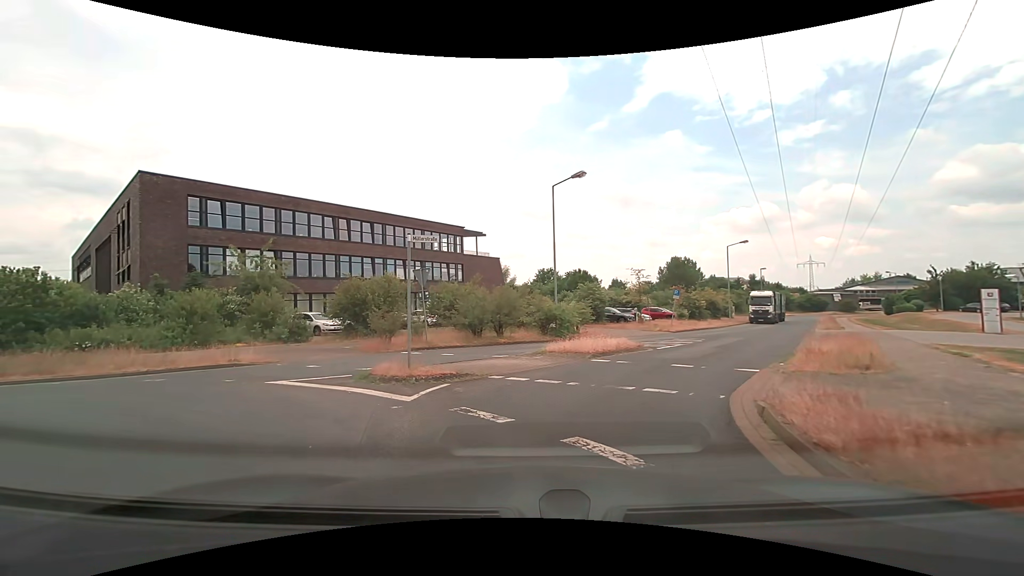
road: residential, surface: asphalt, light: Day
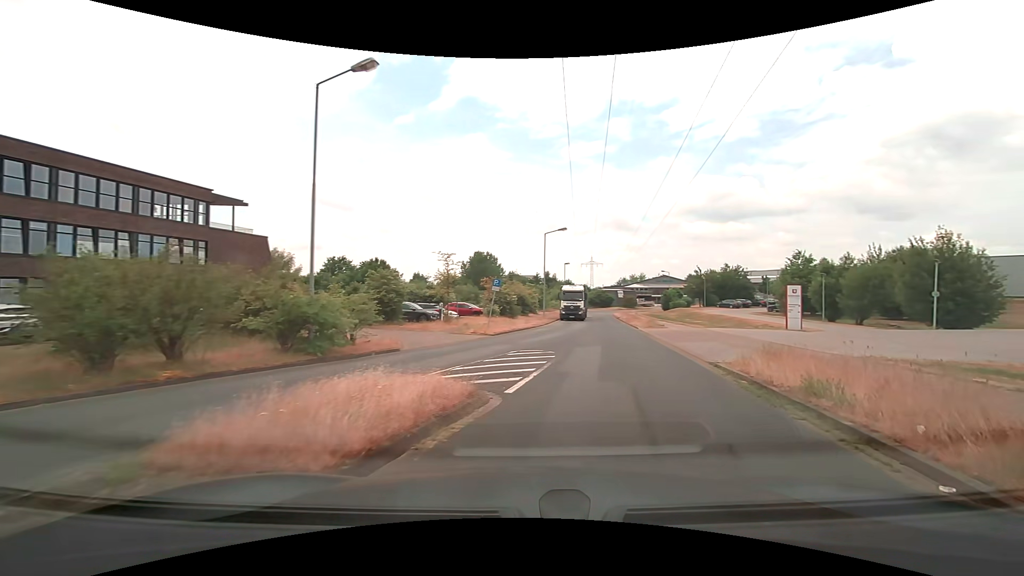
(+1.1, +10.5) m; +22°
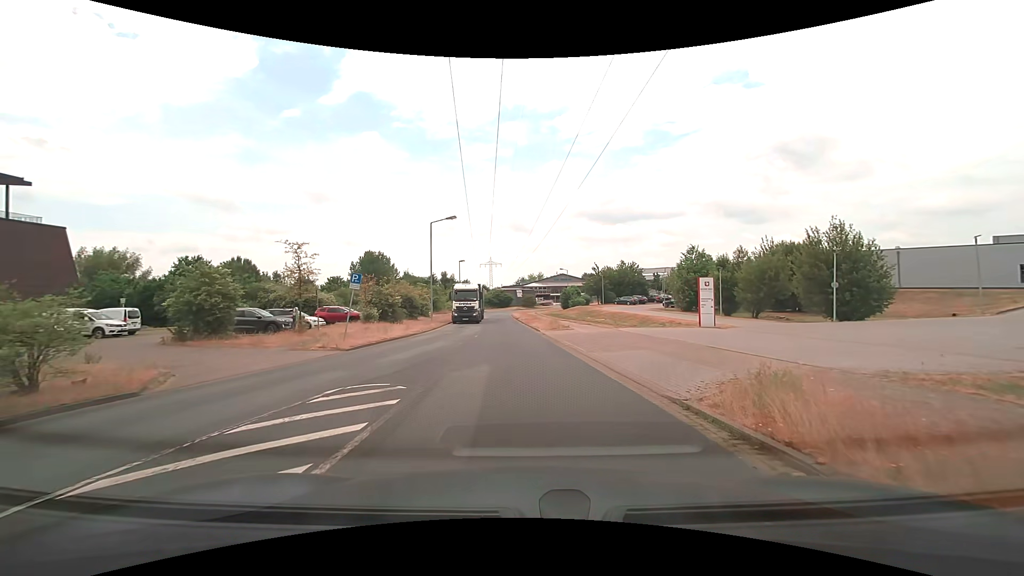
(+0.9, +6.4) m; +13°
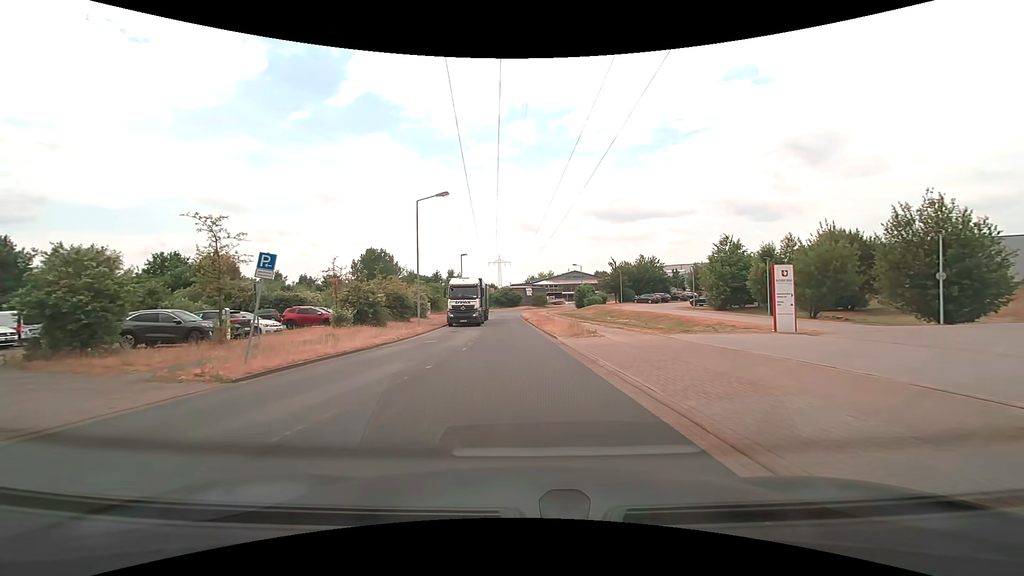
(-0.1, +8.0) m; -2°
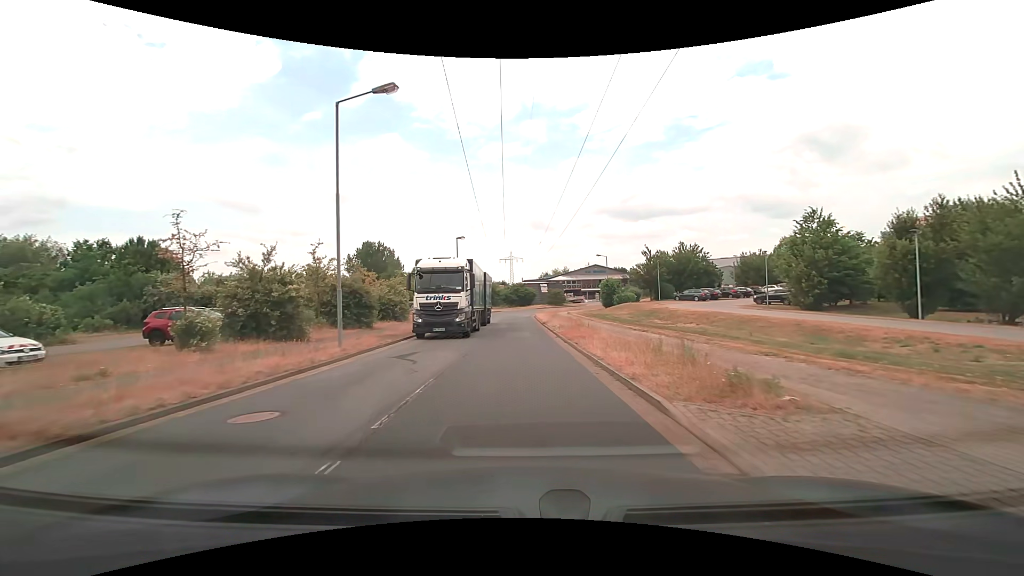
(-0.1, +15.0) m; -1°
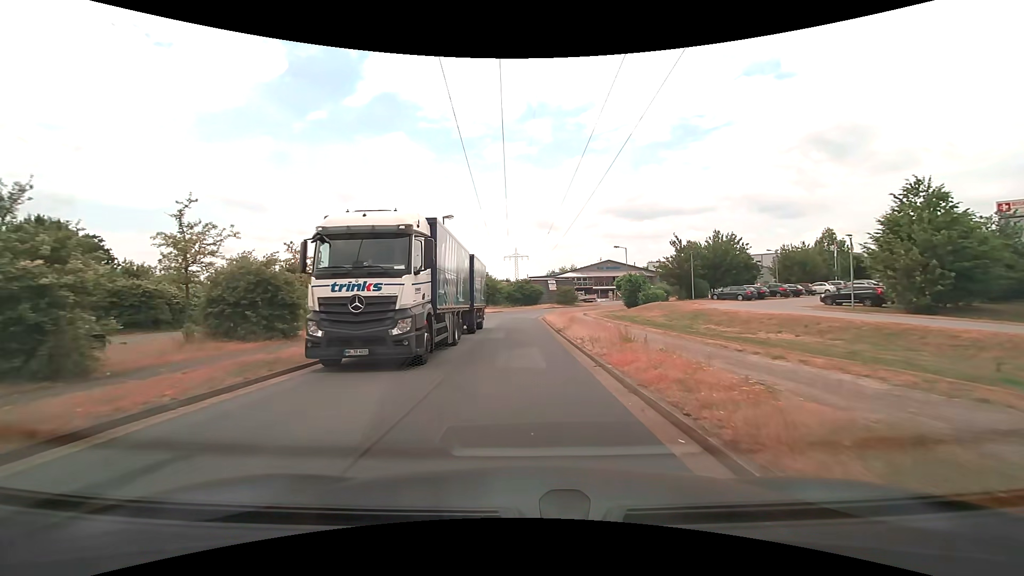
(-0.1, +10.9) m; -1°
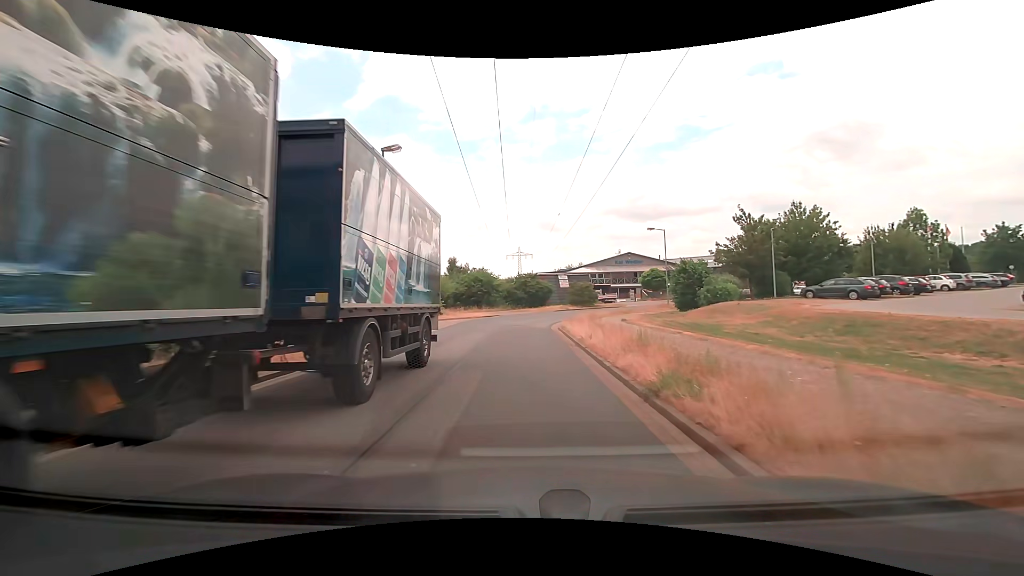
(-0.1, +16.6) m; 0°
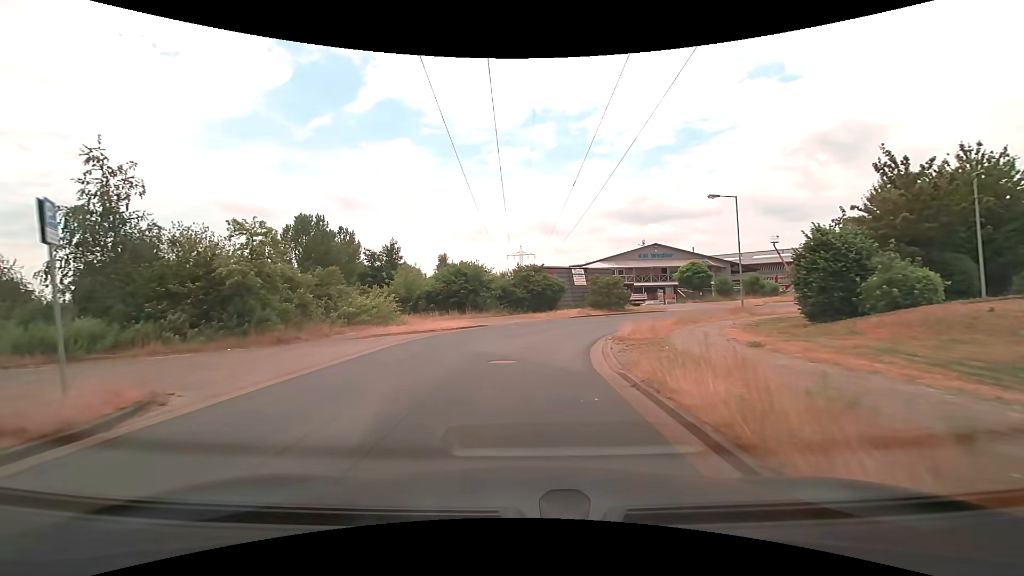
(-0.1, +16.4) m; 0°
(0, +10) (+1, +20) (+4, +29) (+11, +37) (+19, +43) (+27, +48) (+36, +53) (+44, +59) (+53, +64) (+61, +69) m
